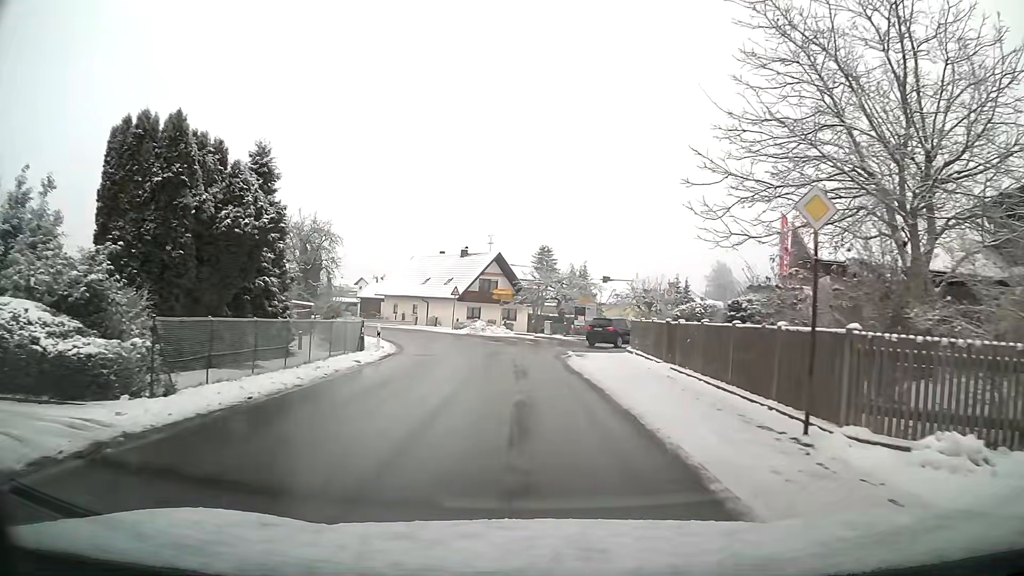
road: tertiary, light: Day
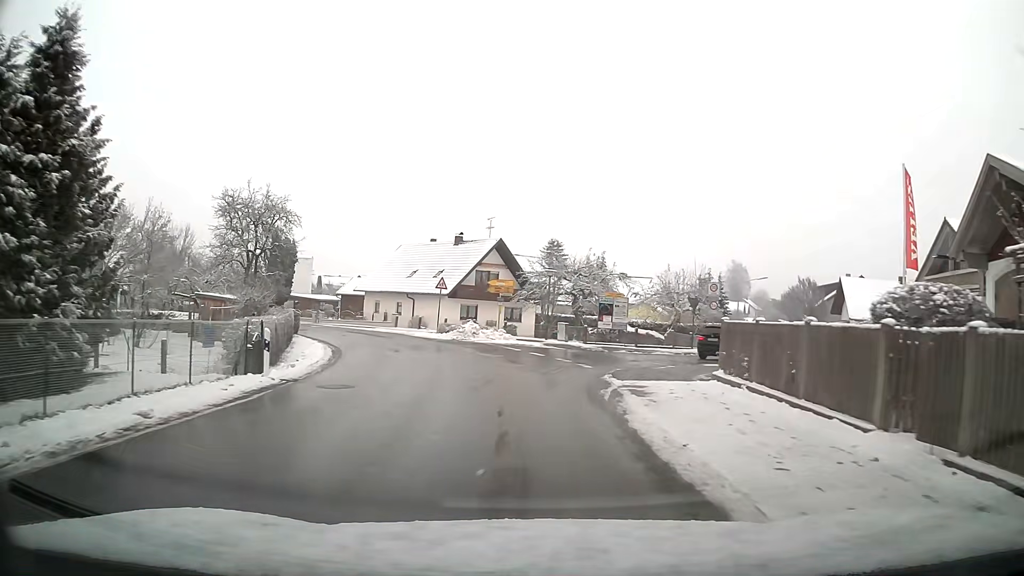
(-0.1, +12.1) m; -1°
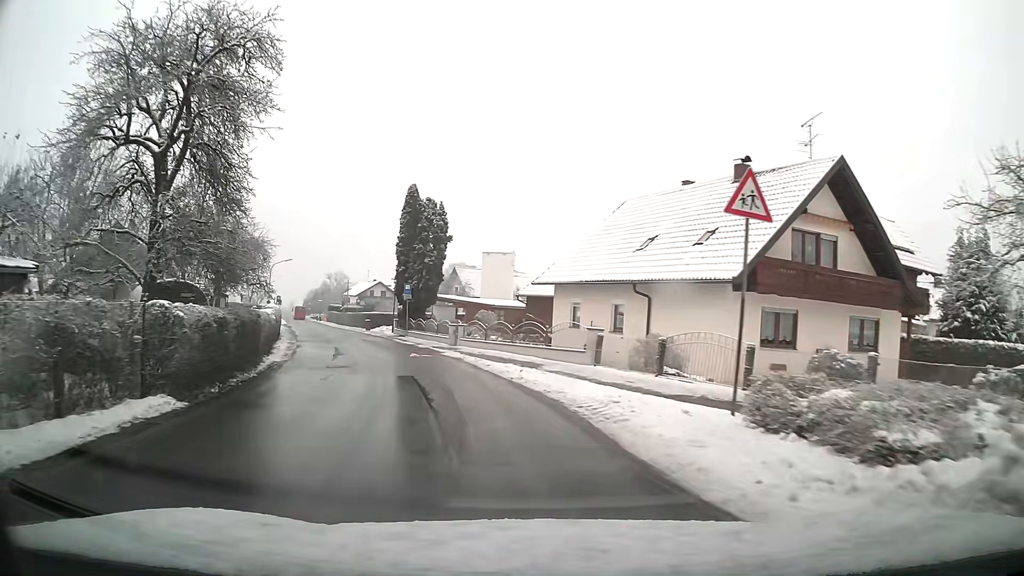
(-5.4, +31.0) m; -23°
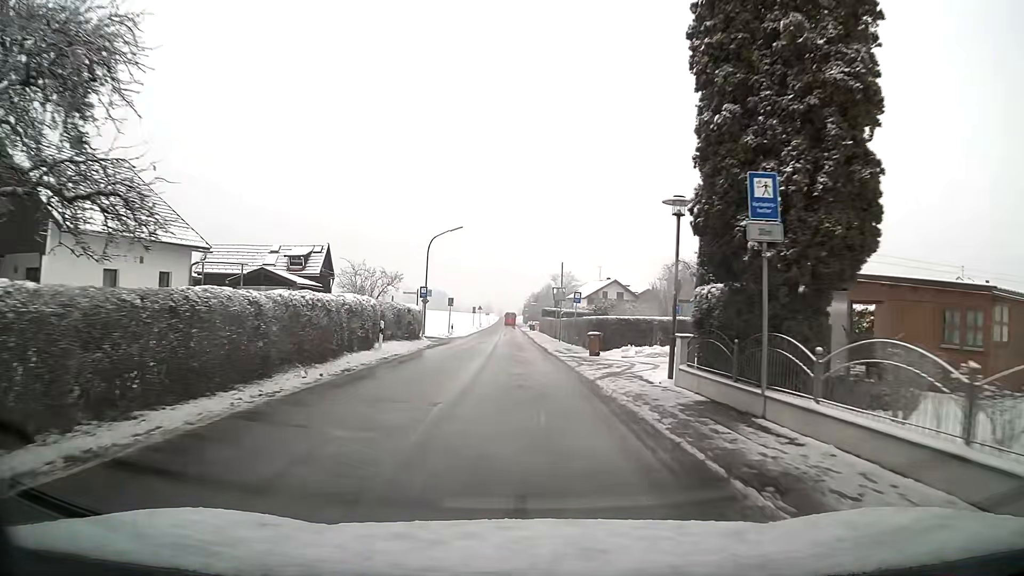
(-6.3, +32.8) m; -17°
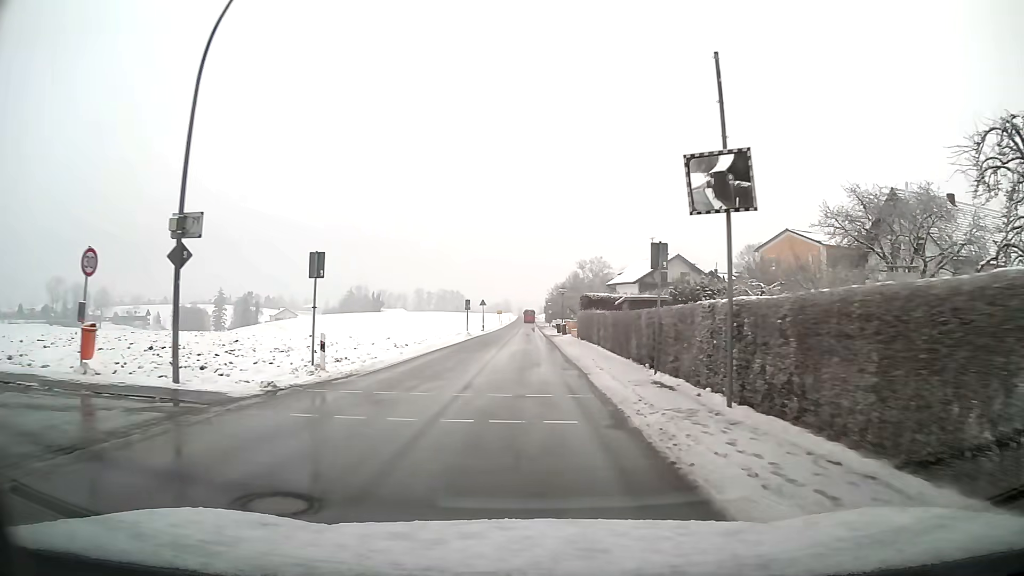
(-0.6, +36.5) m; -2°
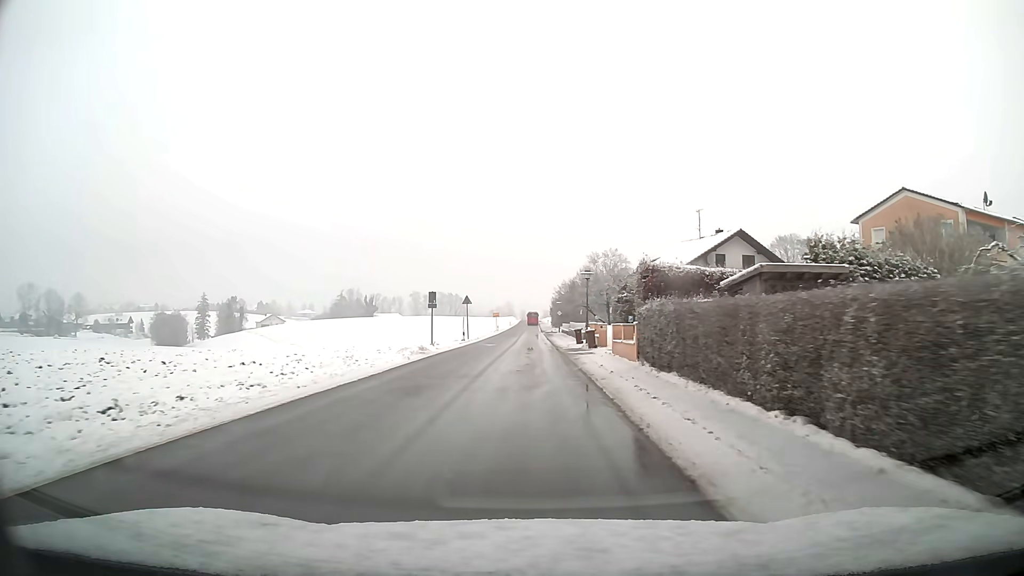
(-0.1, +23.3) m; 0°
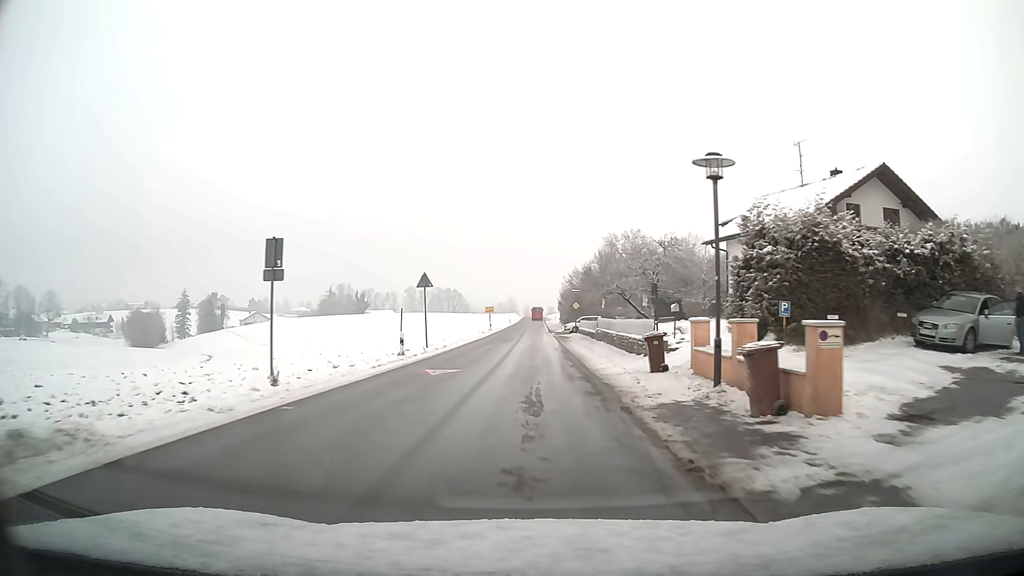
(-0.1, +24.3) m; 0°
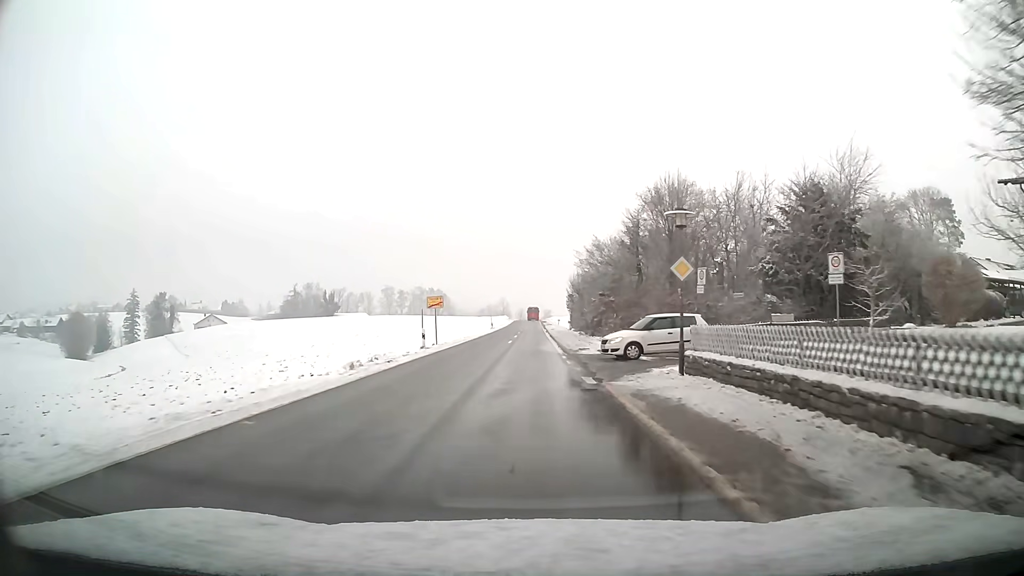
(+0.1, +41.1) m; 0°
